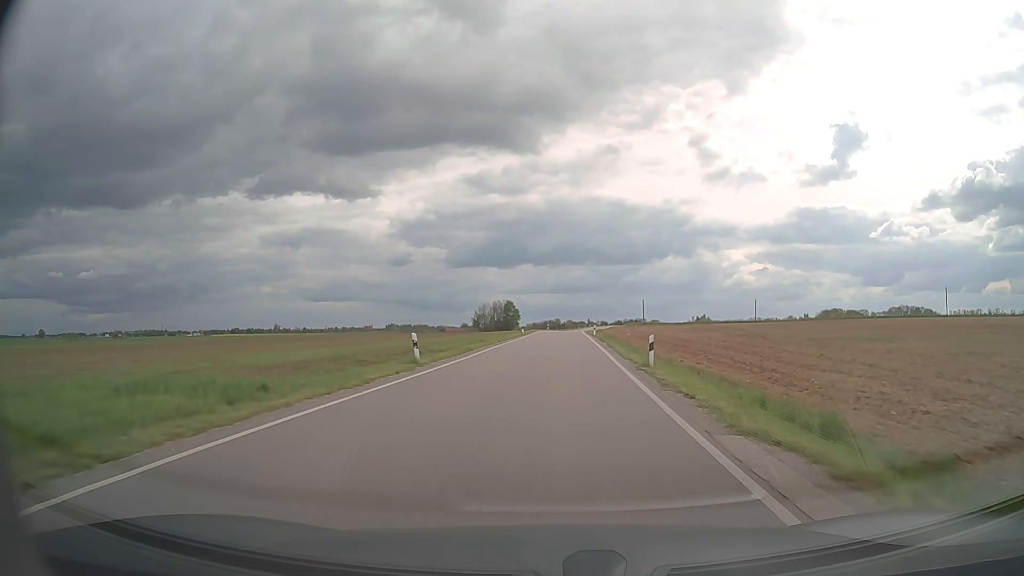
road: secondary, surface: asphalt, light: Day
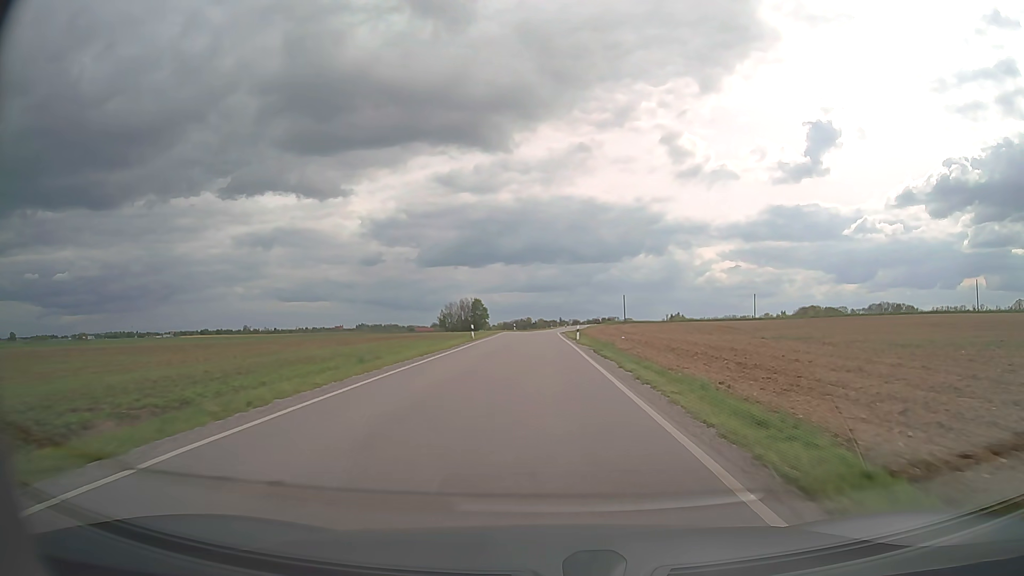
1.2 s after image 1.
(+0.7, +20.4) m; +3°
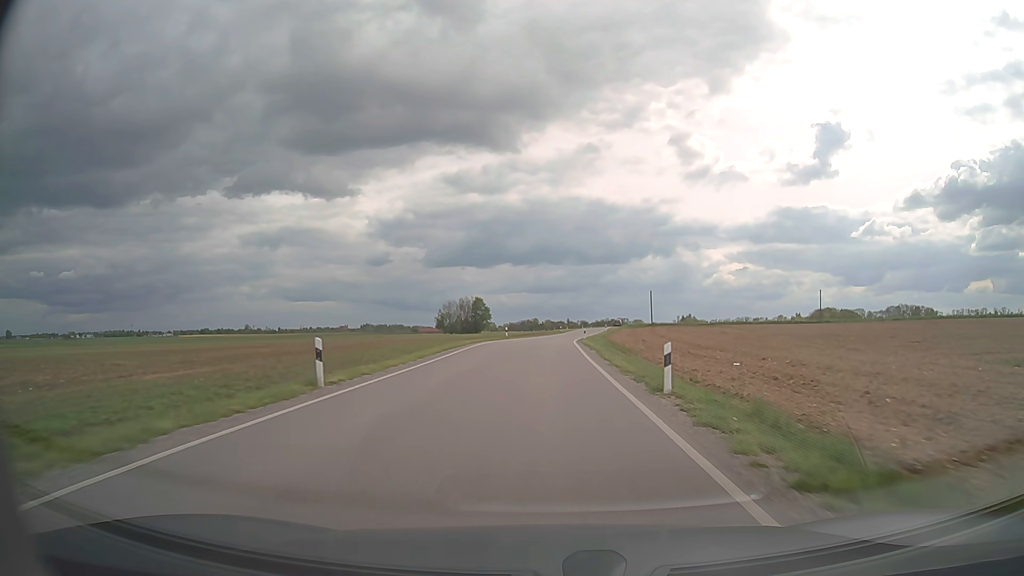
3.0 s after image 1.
(-0.1, +31.0) m; -1°
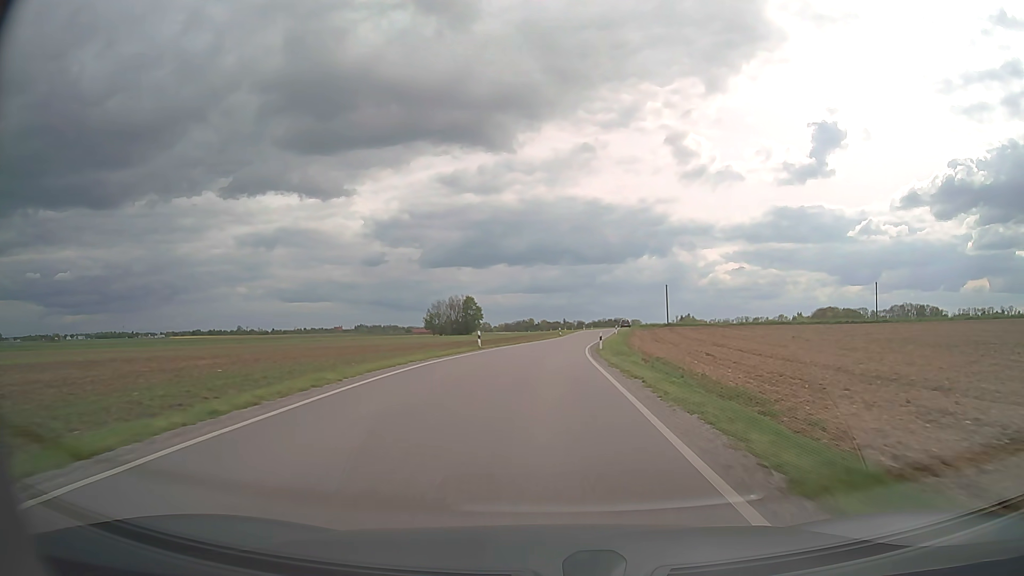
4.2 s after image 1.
(0.0, +20.9) m; 0°
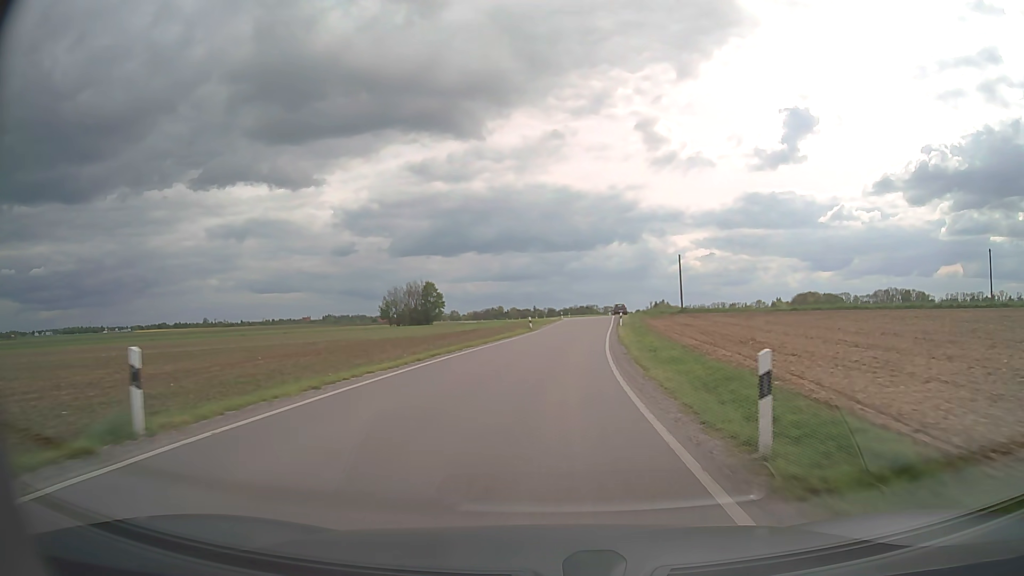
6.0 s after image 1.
(+0.5, +31.0) m; +2°
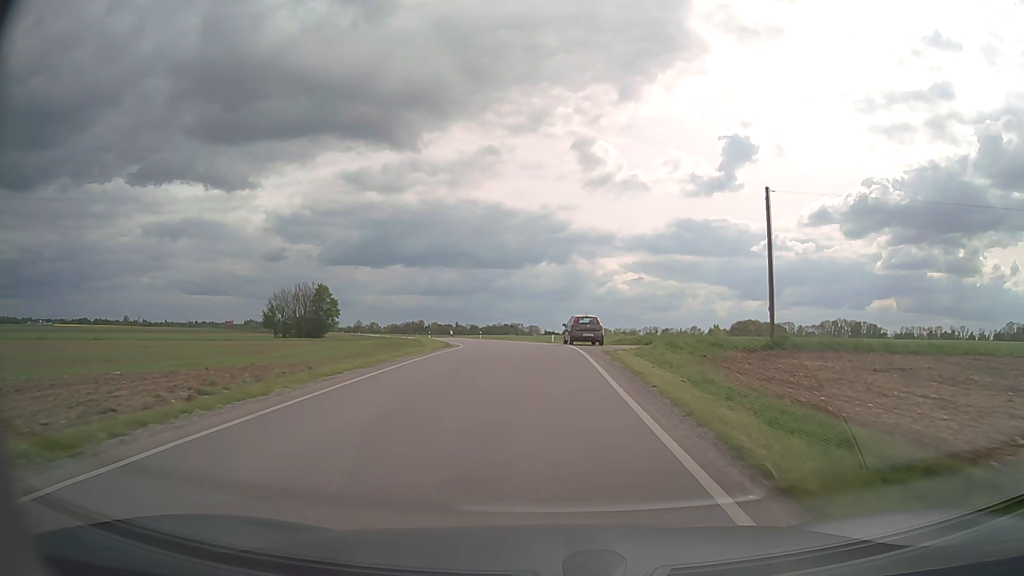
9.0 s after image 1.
(+3.2, +49.8) m; +6°
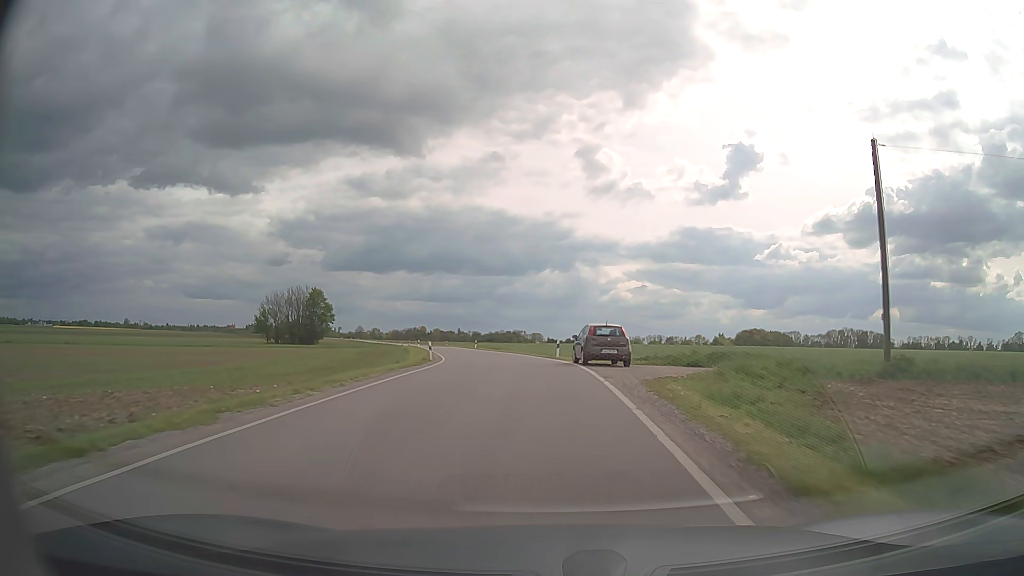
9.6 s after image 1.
(0.0, +9.5) m; 0°
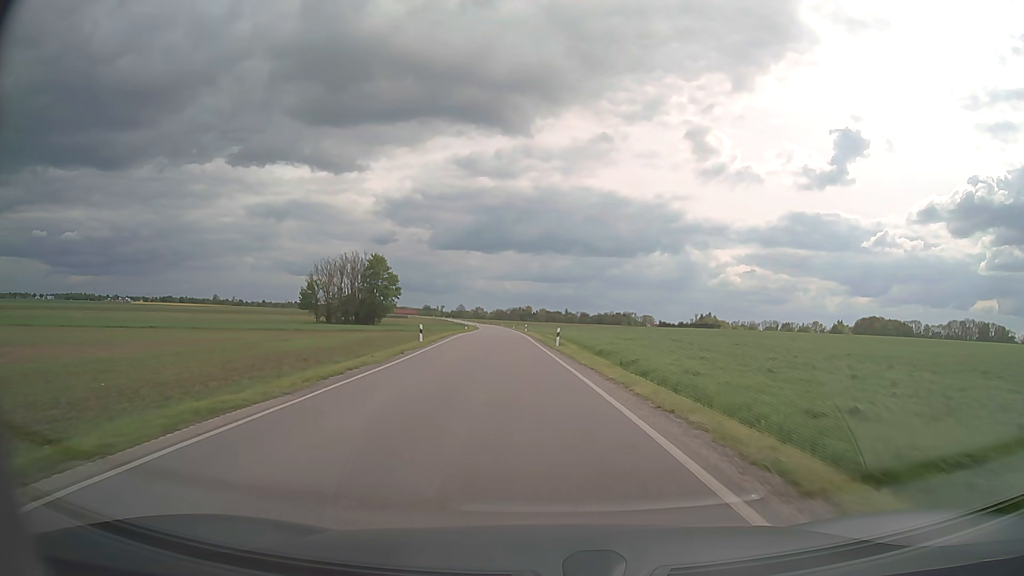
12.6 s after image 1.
(-3.0, +46.3) m; -9°
(0, +10) (-1, +20) (-1, +30) (-2, +40) (-3, +50) (-3, +60) (-4, +70) (-5, +80) (-5, +90) (-6, +100) m
